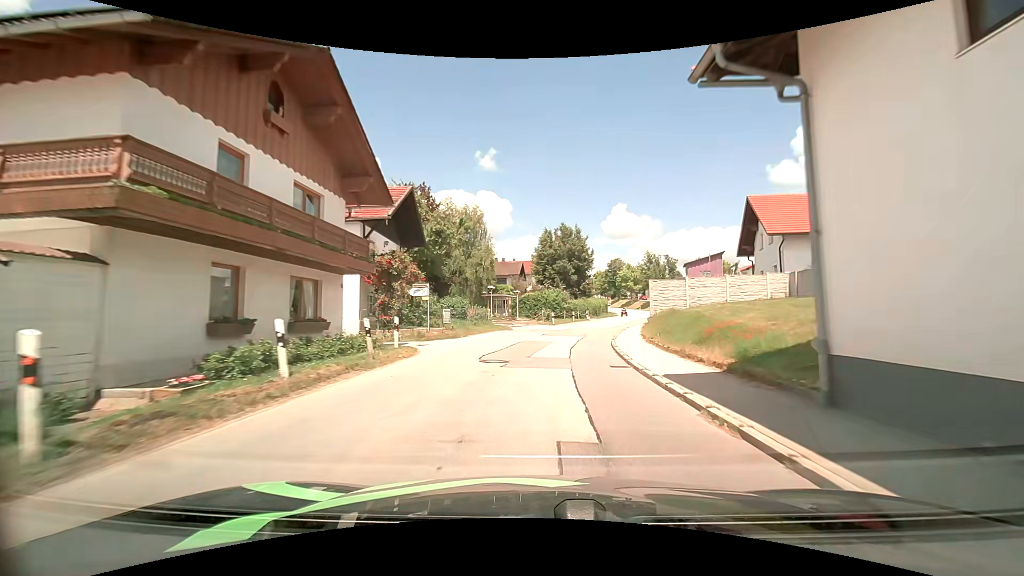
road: tertiary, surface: asphalt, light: Day
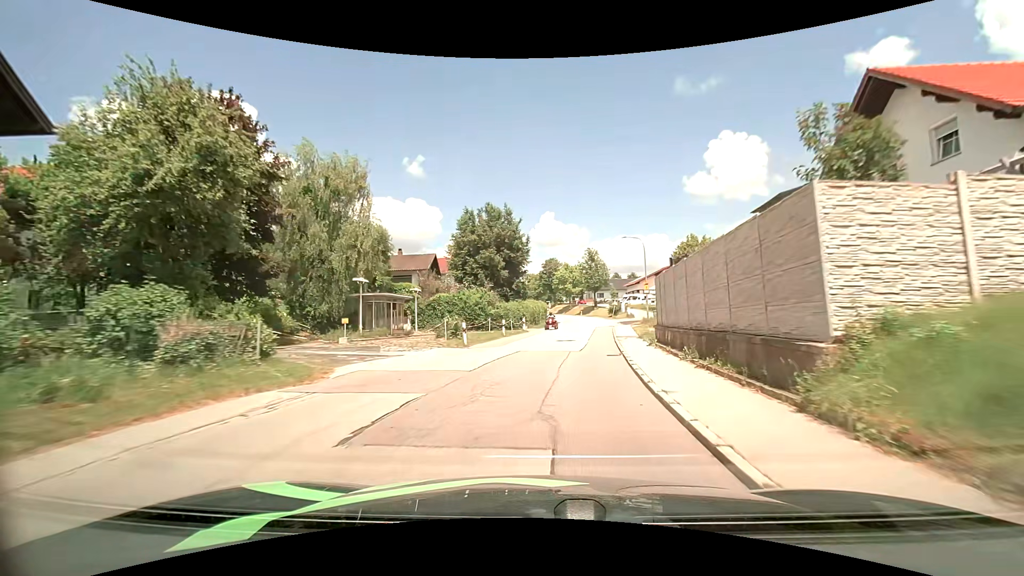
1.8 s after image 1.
(+1.3, +20.9) m; +8°
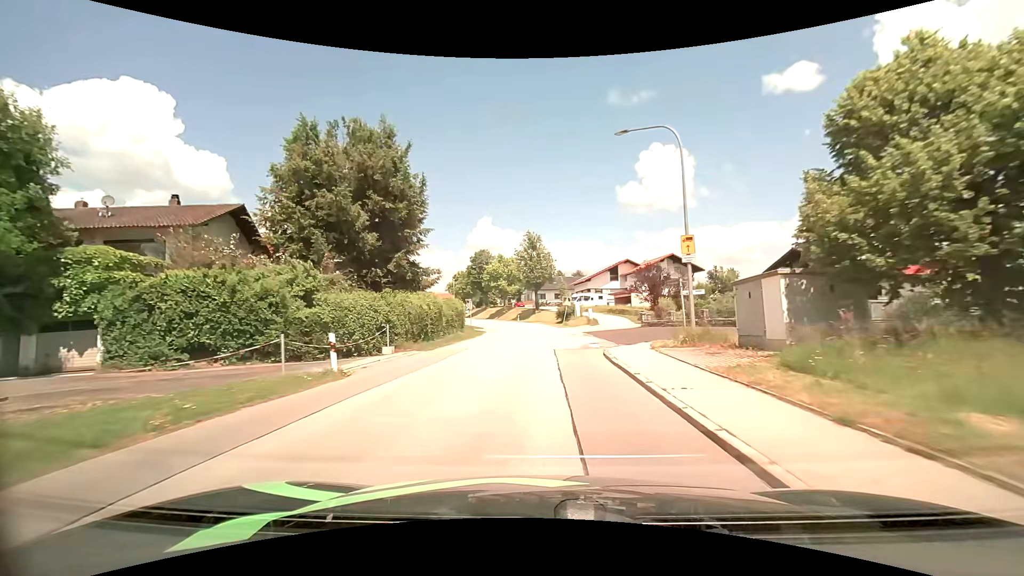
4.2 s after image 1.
(+2.4, +27.7) m; +7°
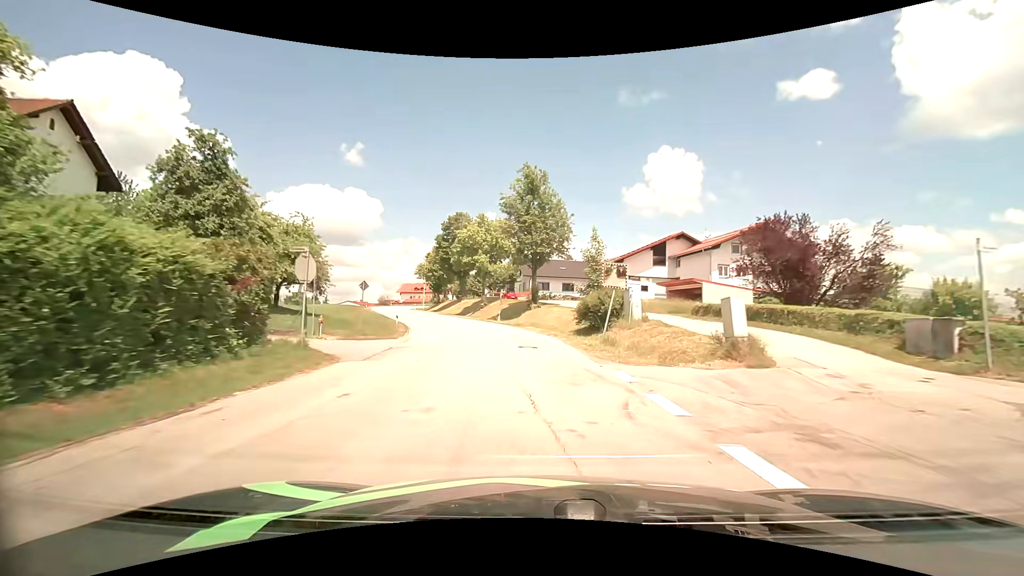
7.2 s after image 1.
(+0.5, +36.5) m; 0°
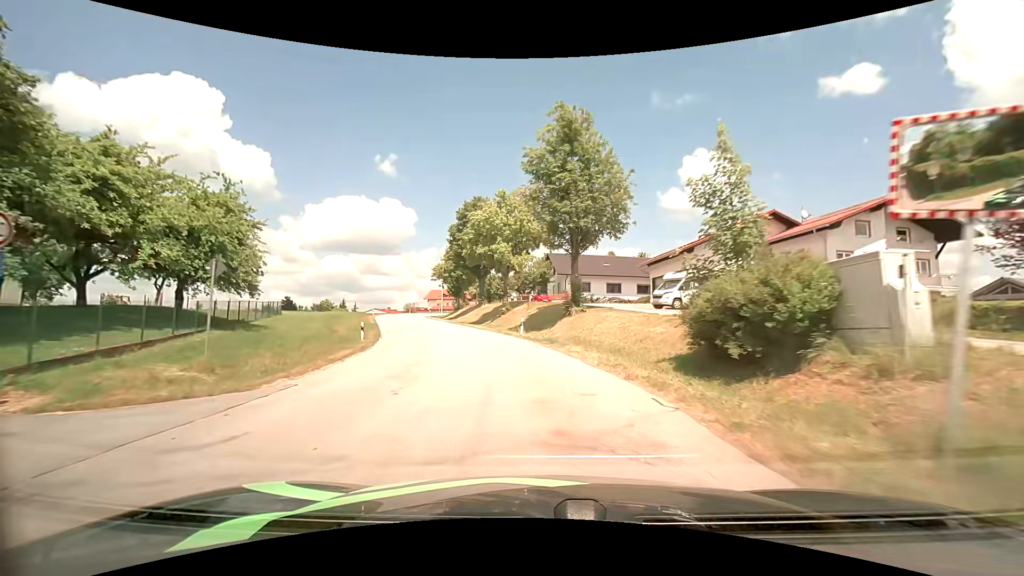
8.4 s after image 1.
(-0.3, +15.1) m; -4°
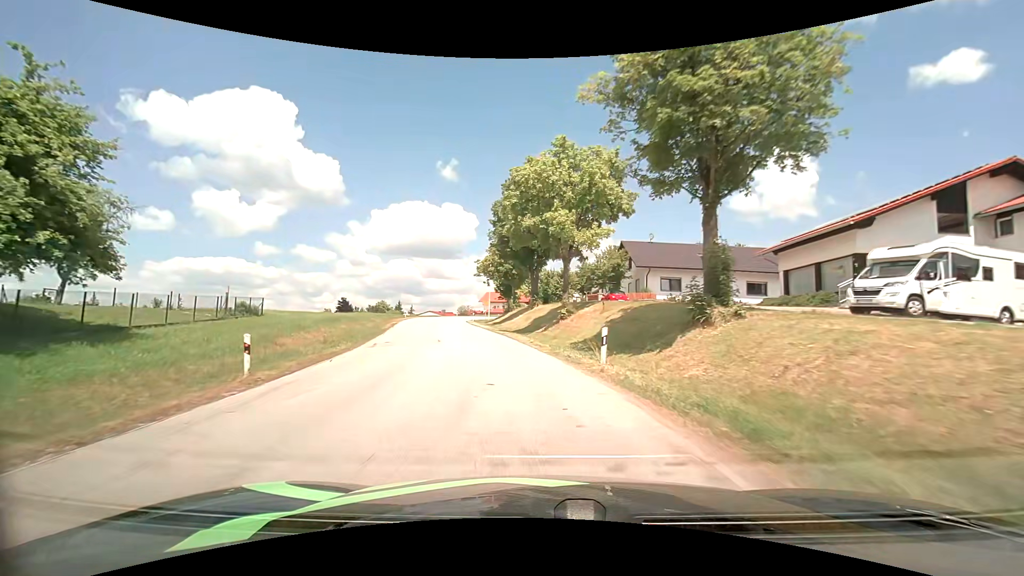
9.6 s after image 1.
(-0.7, +15.2) m; -6°
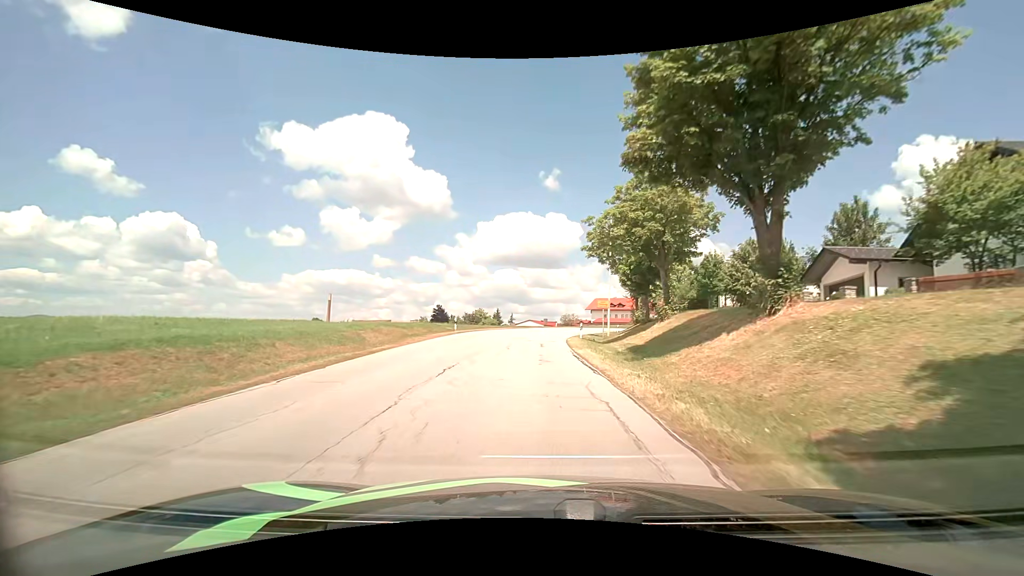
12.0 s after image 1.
(-3.8, +30.4) m; -12°
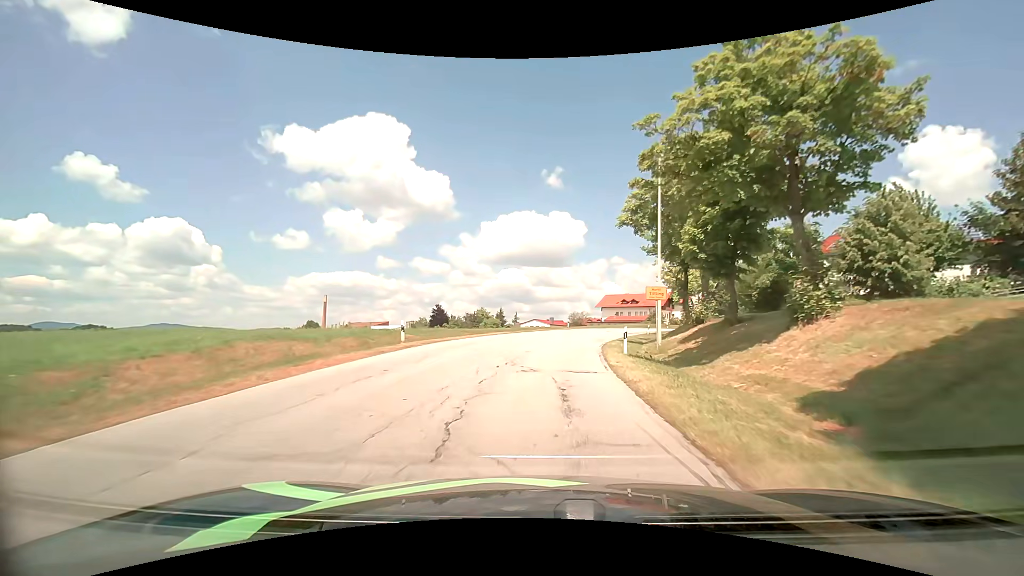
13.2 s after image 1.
(-0.3, +15.1) m; -2°
(0, +10) (+1, +20) (+2, +30) (+4, +40) (+7, +49) (+11, +59) (+15, +68) (+20, +77) (+25, +85) (+30, +93) m
